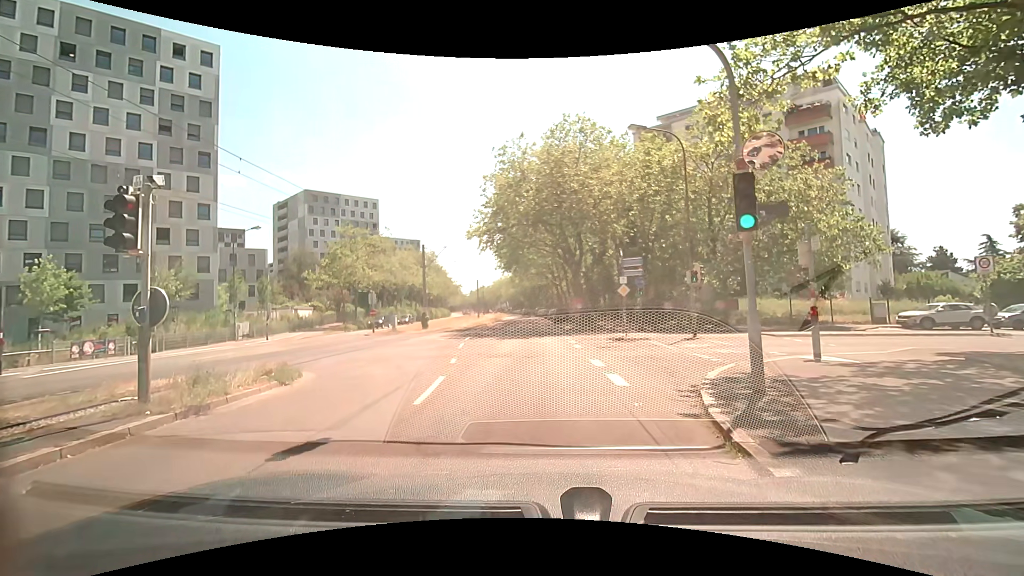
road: tertiary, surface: asphalt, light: Day
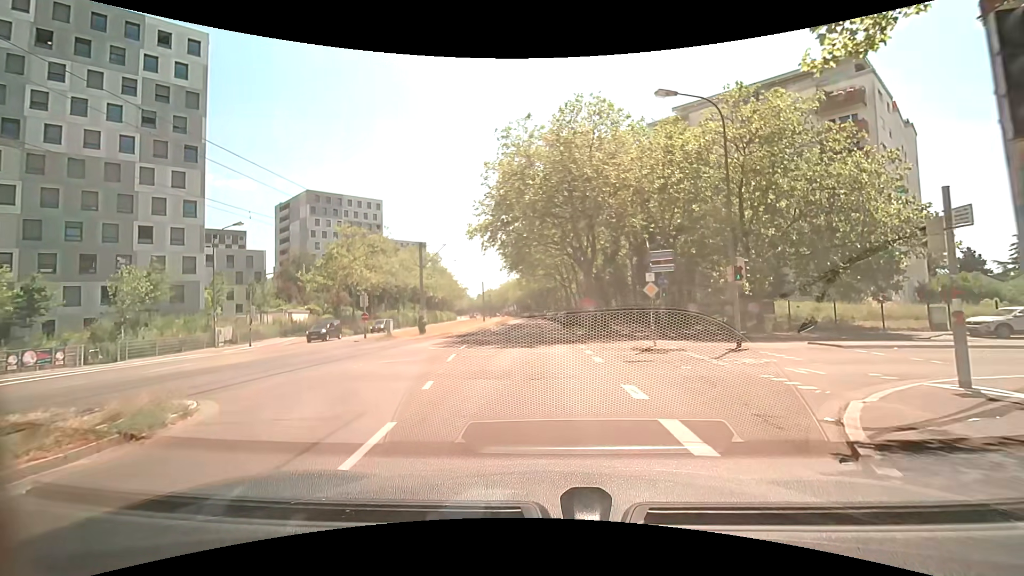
(0.0, +4.2) m; -1°
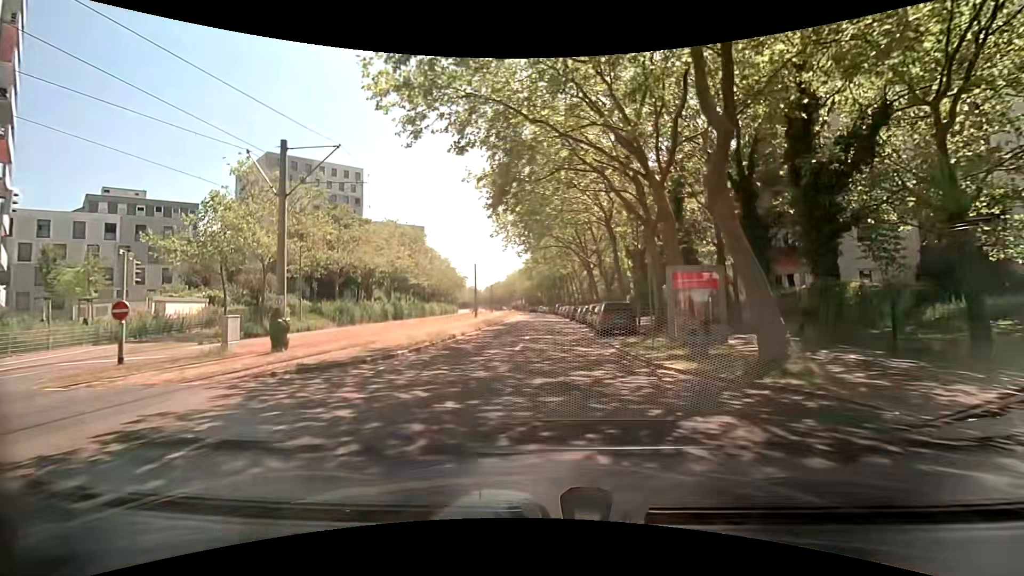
(0.0, +23.6) m; 0°
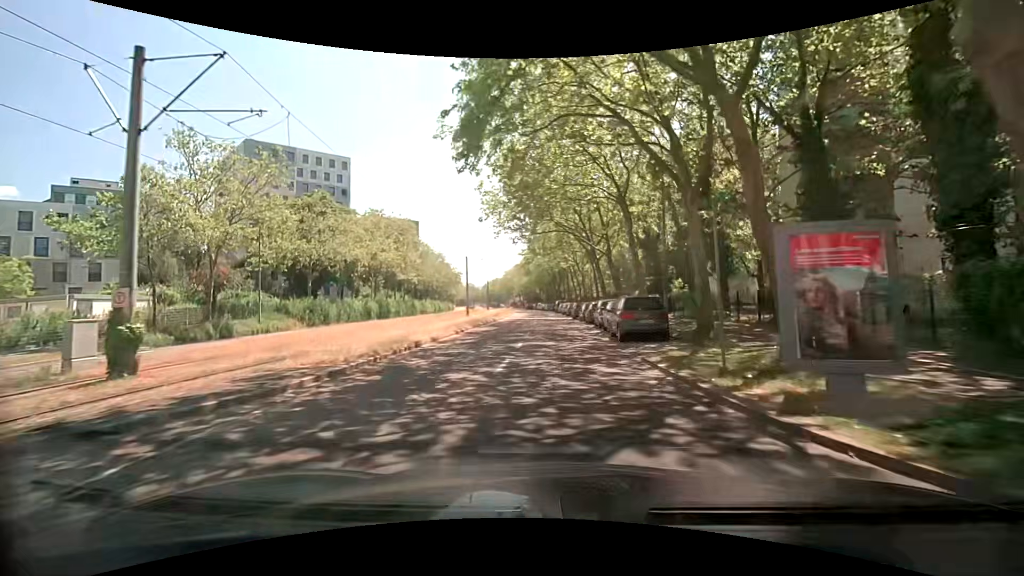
(0.0, +6.5) m; 0°
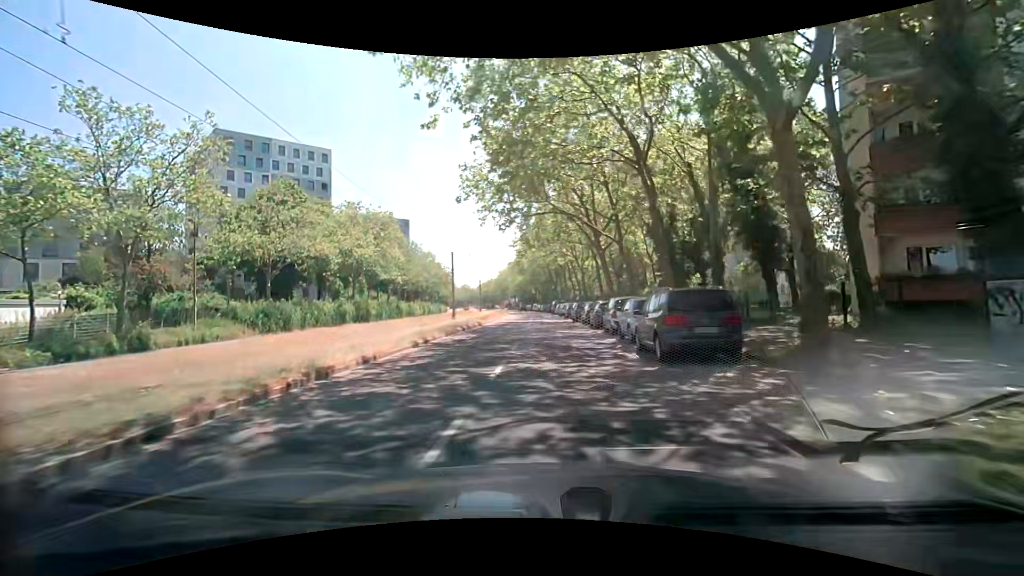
(0.0, +6.8) m; +1°
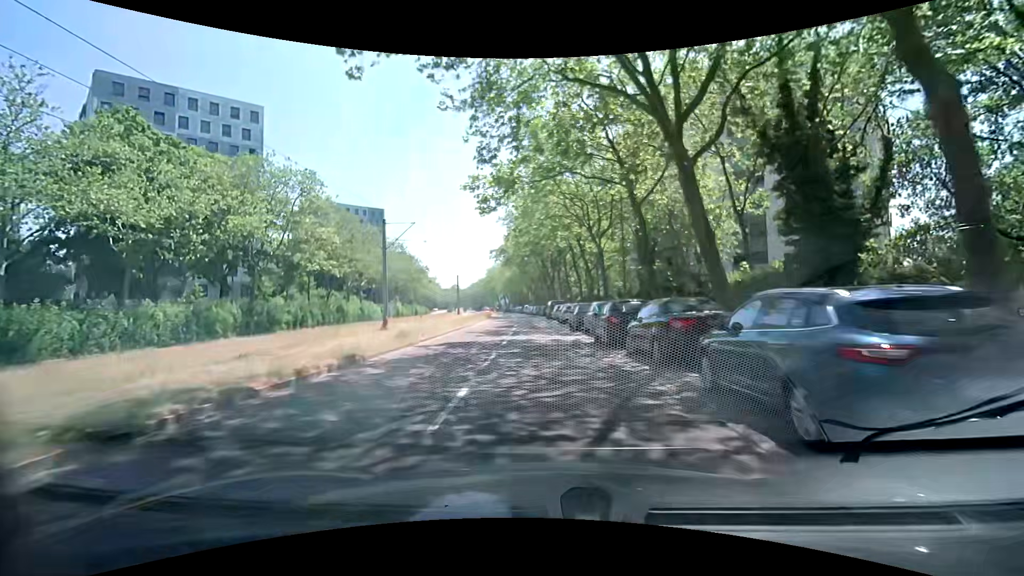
(-0.2, +21.7) m; -1°
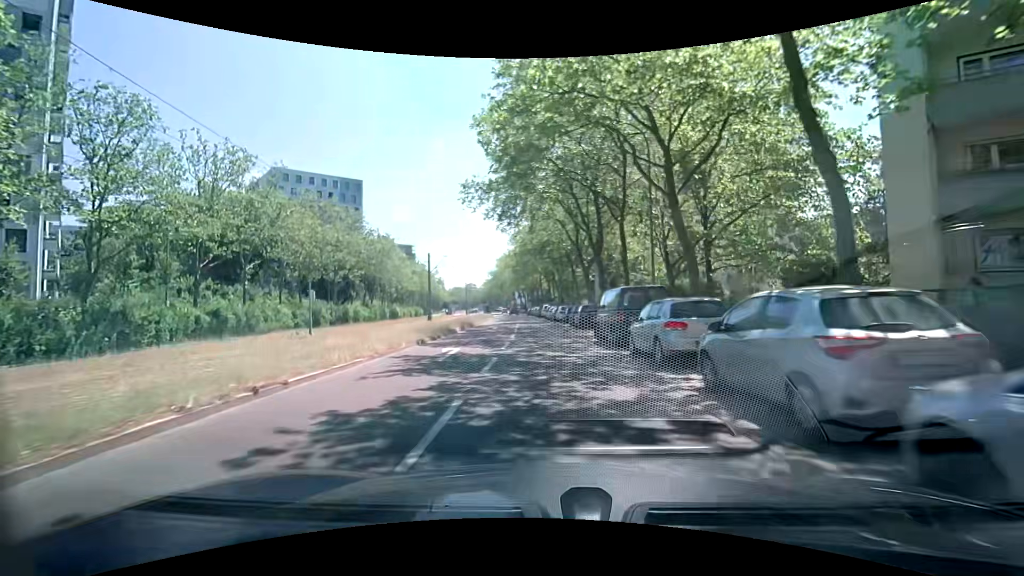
(-0.5, +37.0) m; -2°
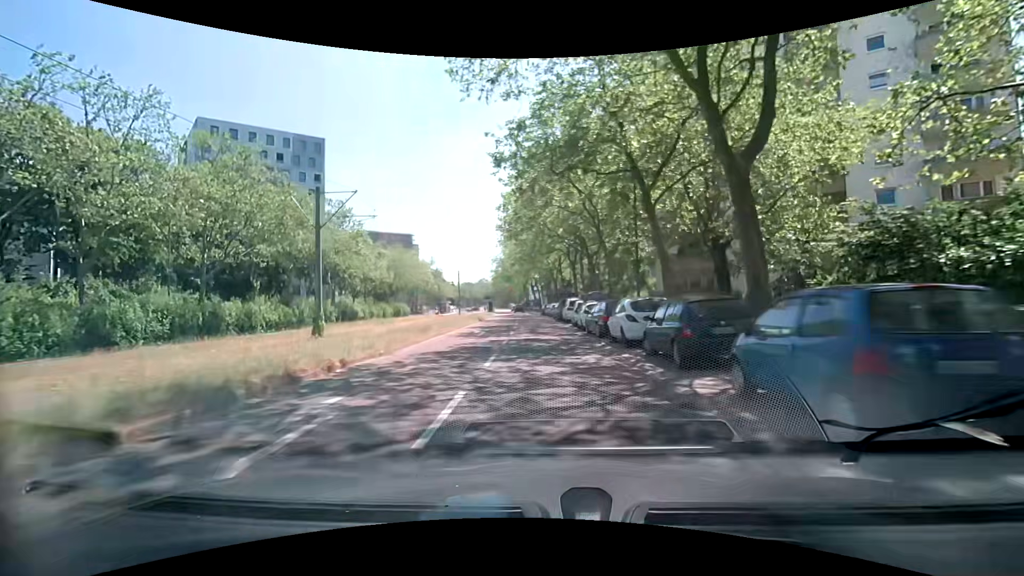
(-0.5, +29.3) m; -4°
(0, +10) (0, +20) (0, +30) (0, +40) (0, +50) (0, +60) (0, +70) (0, +80) (-1, +90) (-1, +100) m
